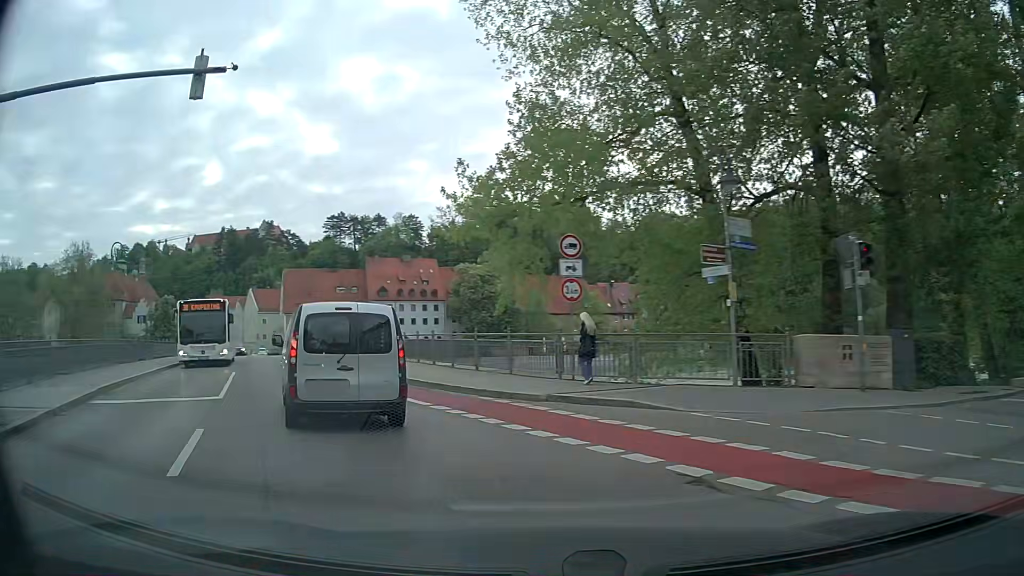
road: secondary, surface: asphalt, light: Day
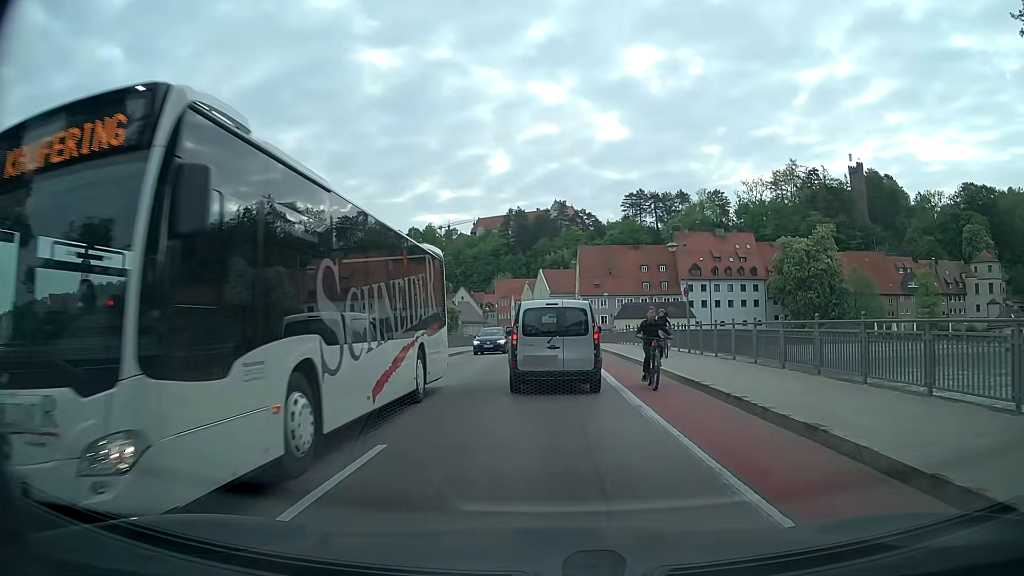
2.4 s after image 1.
(-5.8, +16.8) m; -25°
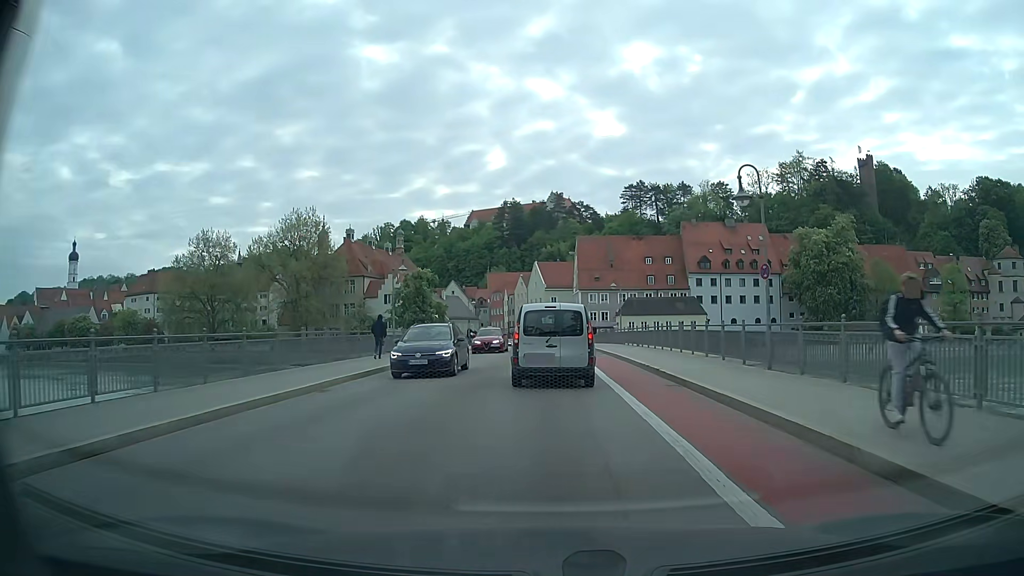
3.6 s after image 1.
(0.0, +10.6) m; 0°
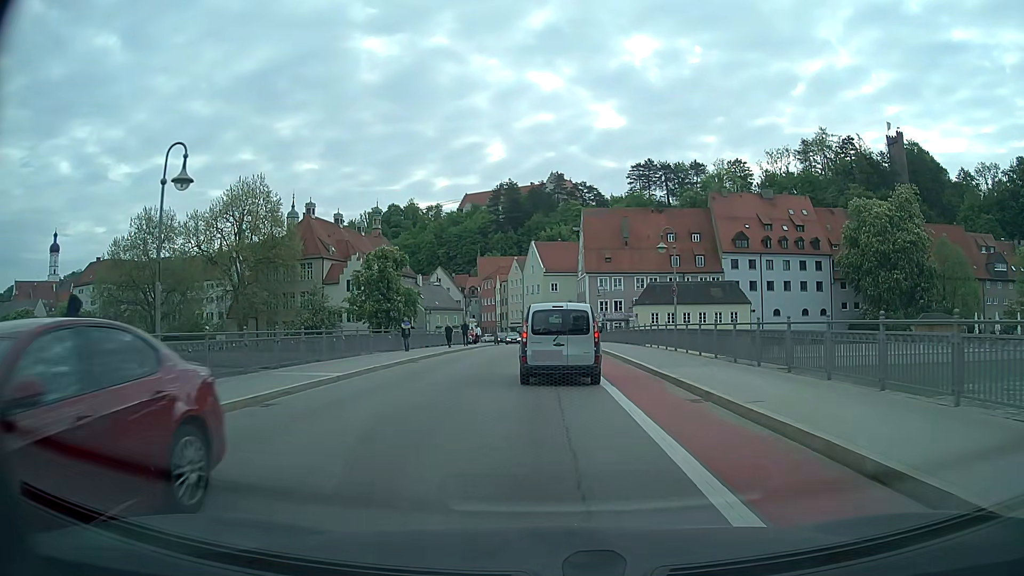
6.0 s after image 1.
(-0.1, +22.2) m; 0°
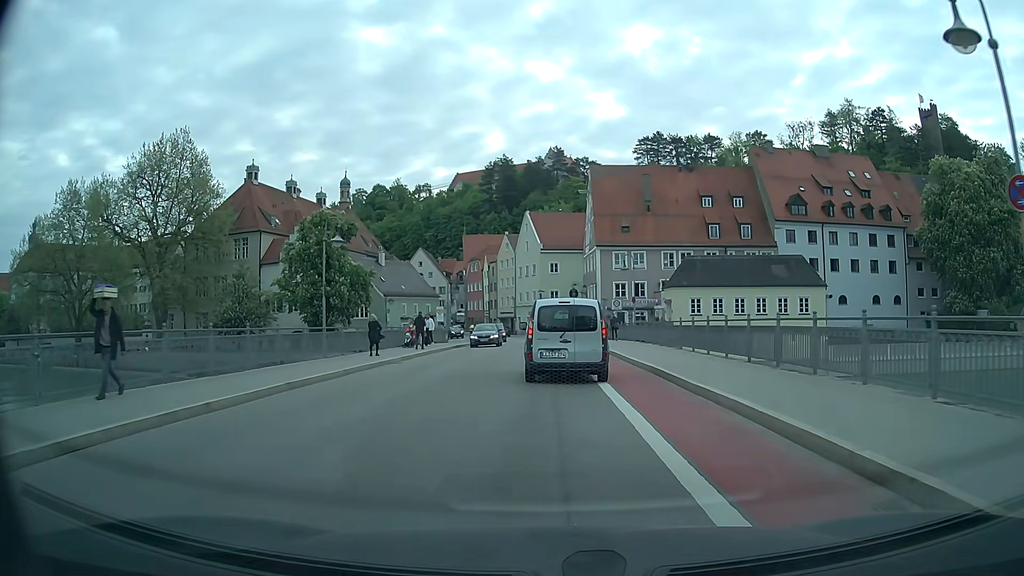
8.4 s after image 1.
(0.0, +22.0) m; 0°
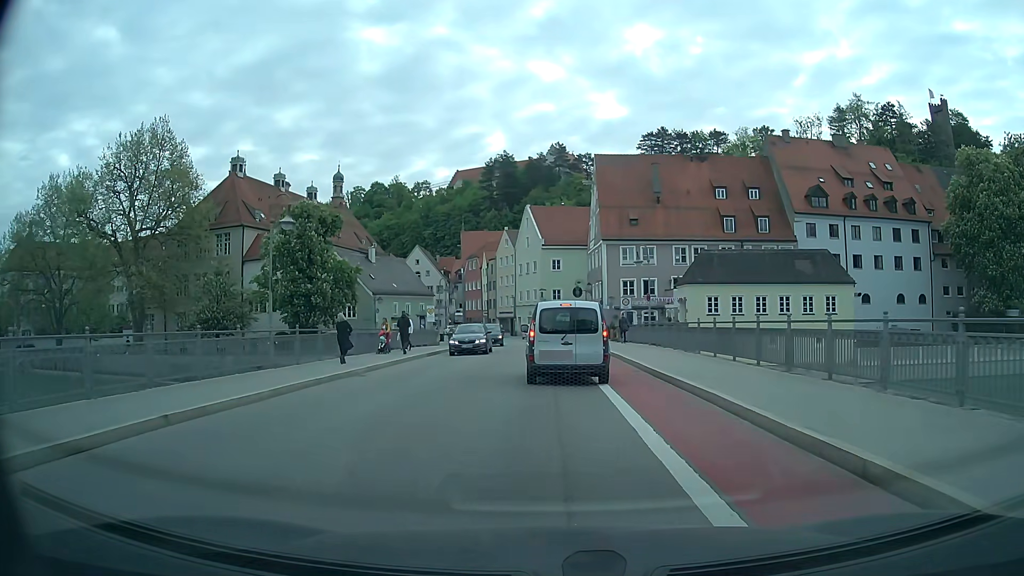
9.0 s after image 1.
(0.0, +5.2) m; 0°
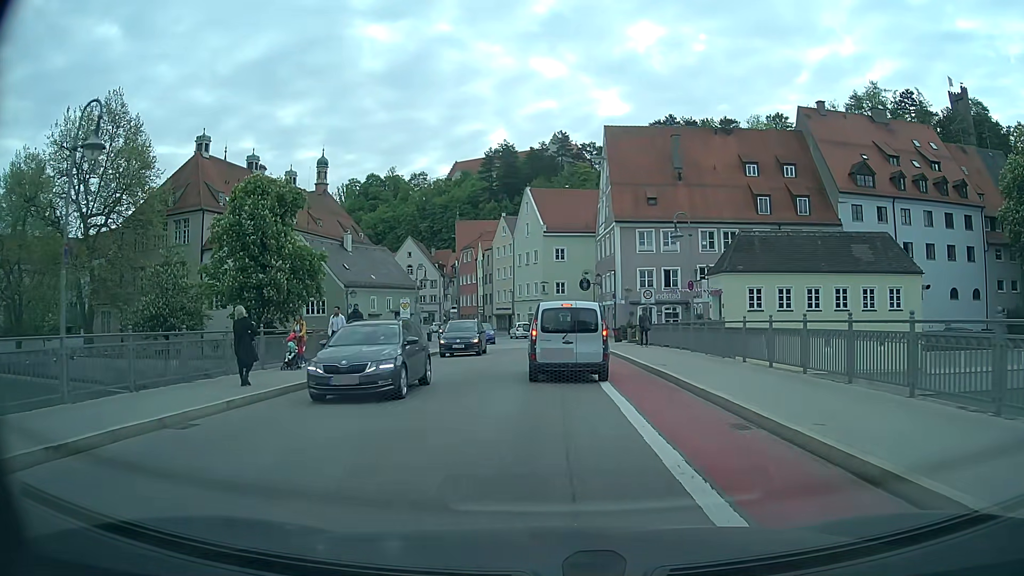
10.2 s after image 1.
(-0.1, +9.7) m; 0°
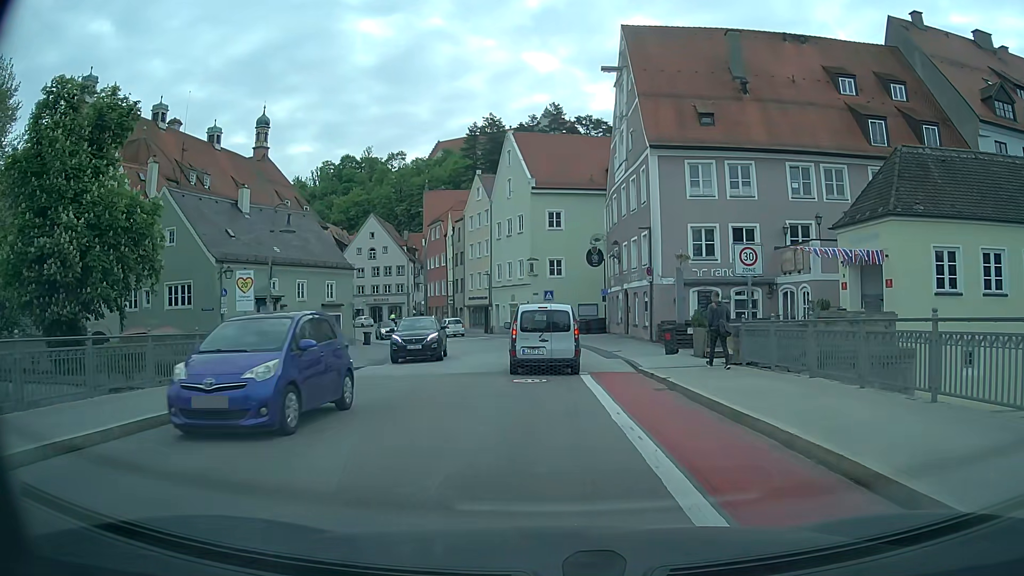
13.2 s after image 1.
(+0.1, +21.1) m; +1°
